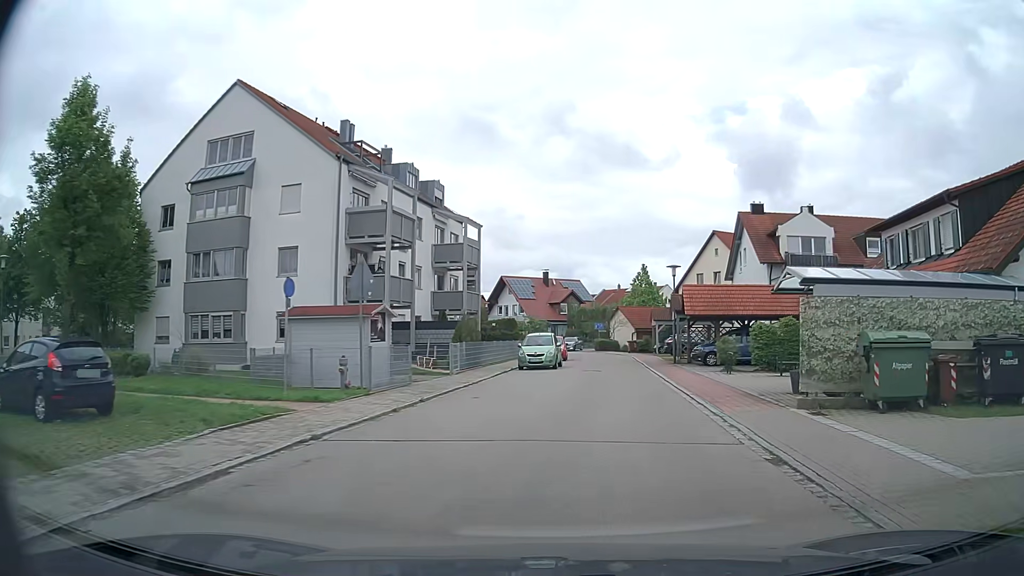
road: residential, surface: asphalt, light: Day
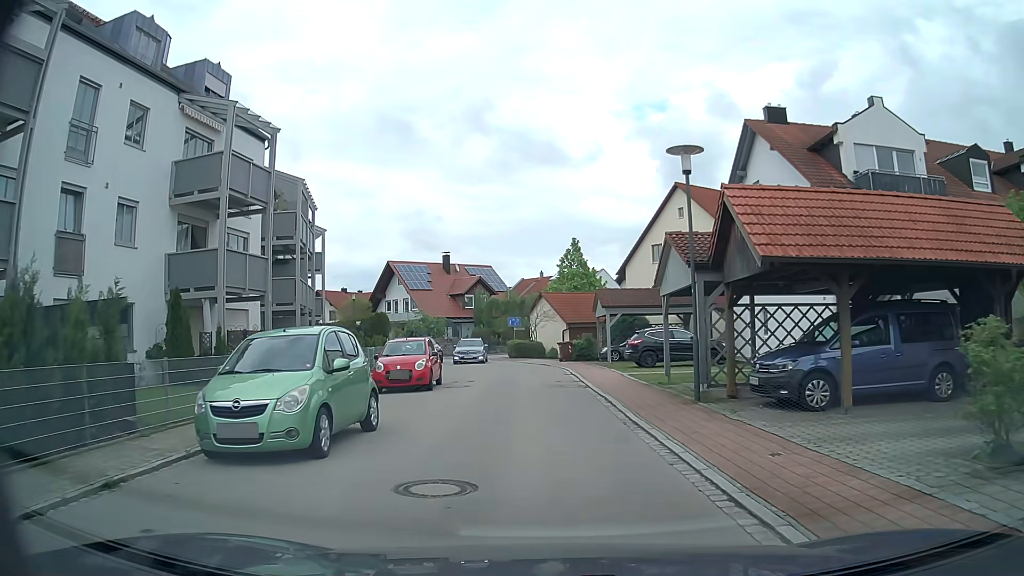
(+2.0, +21.1) m; +7°
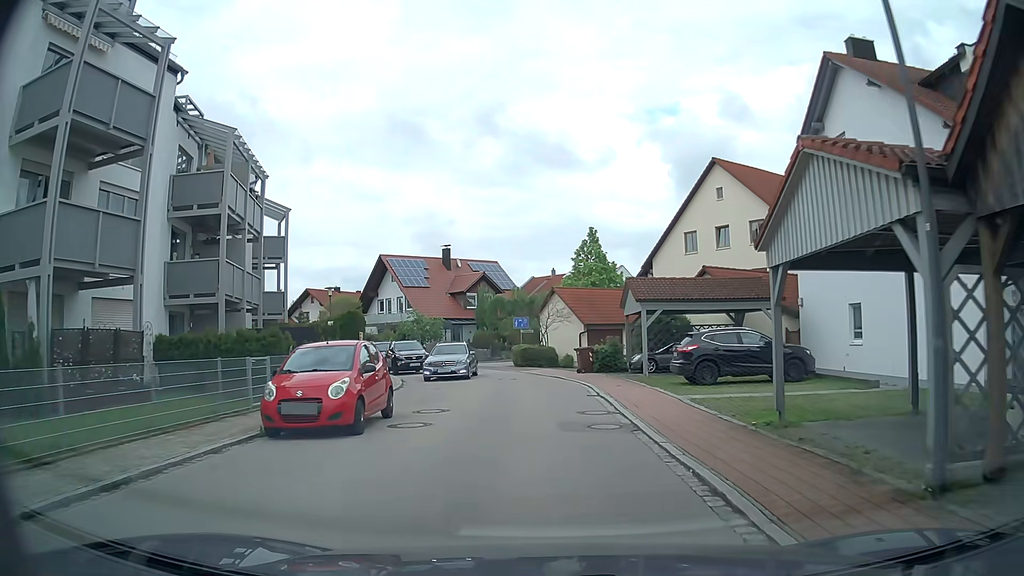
(-0.1, +8.3) m; -2°
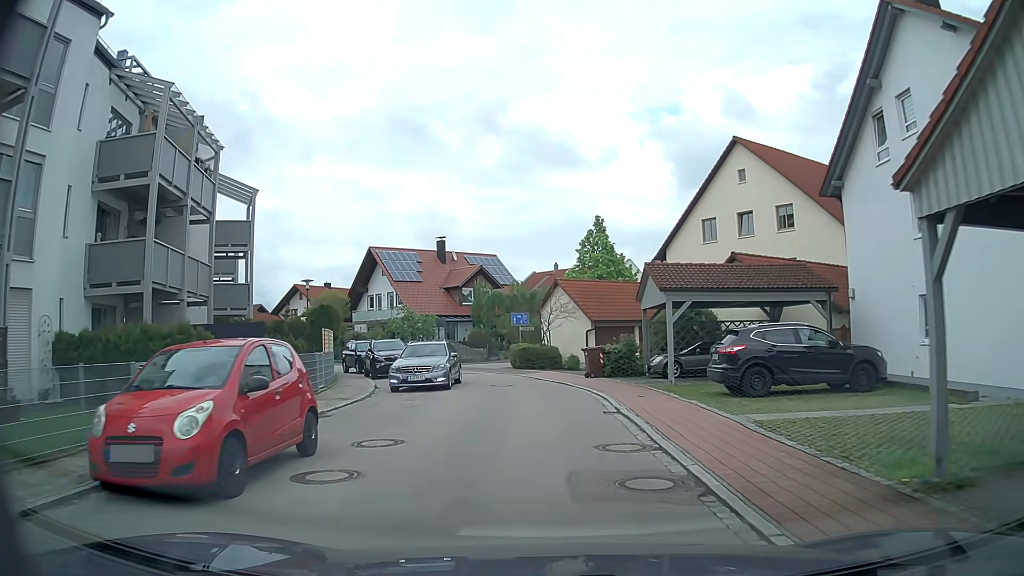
(+0.1, +4.6) m; 0°
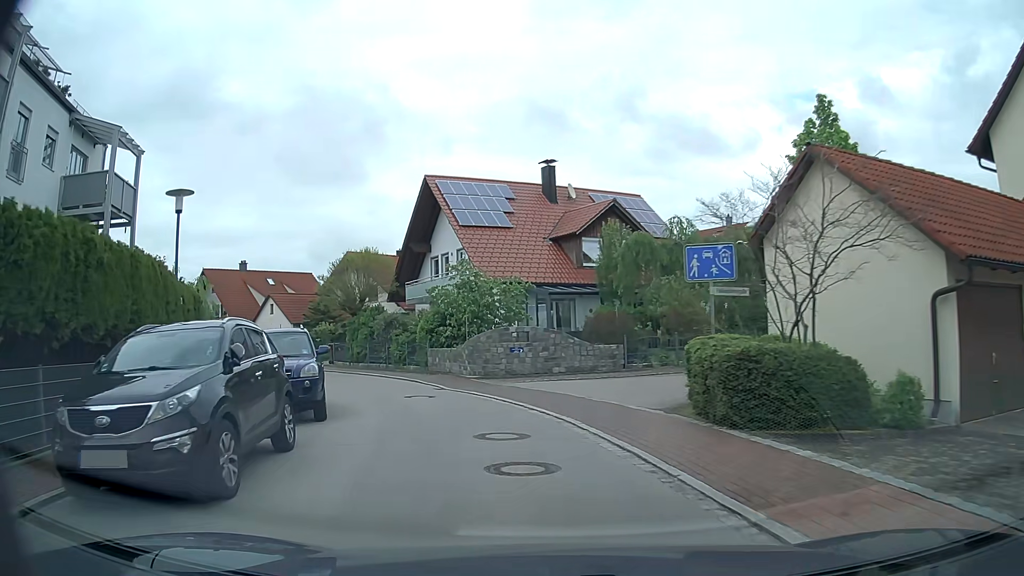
(-1.0, +23.7) m; -11°
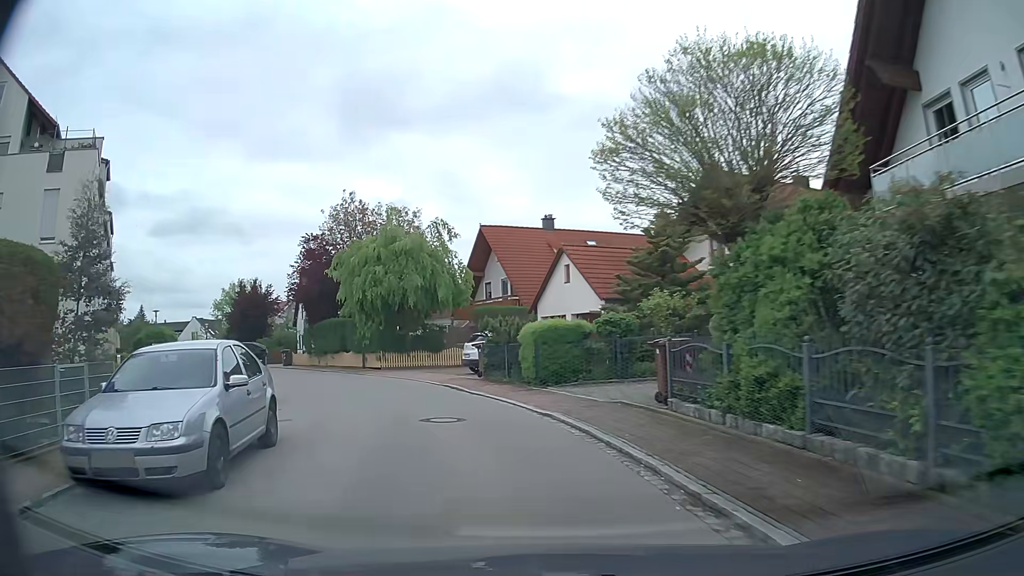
(-6.3, +23.8) m; -31°
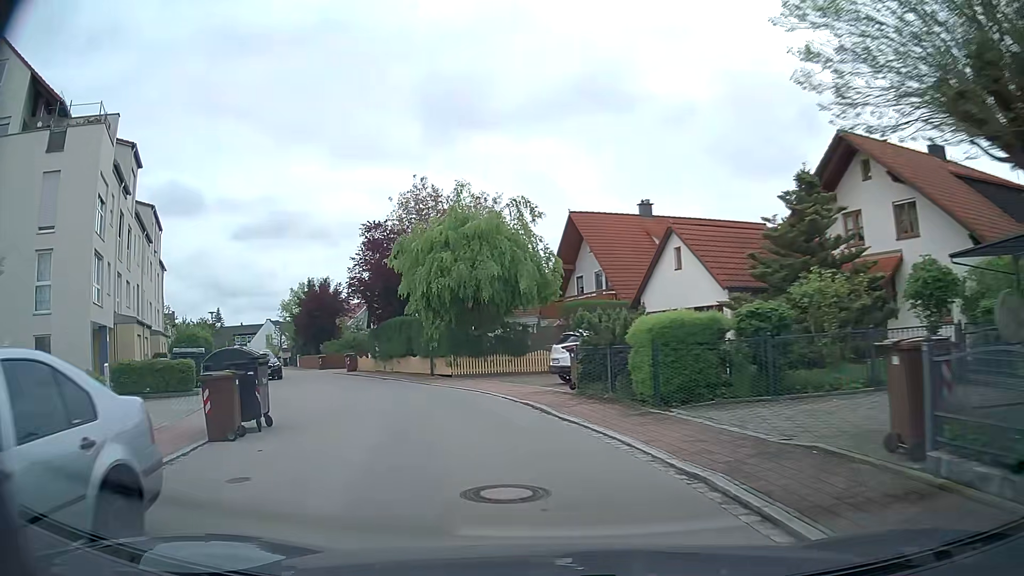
(-0.3, +5.3) m; -8°
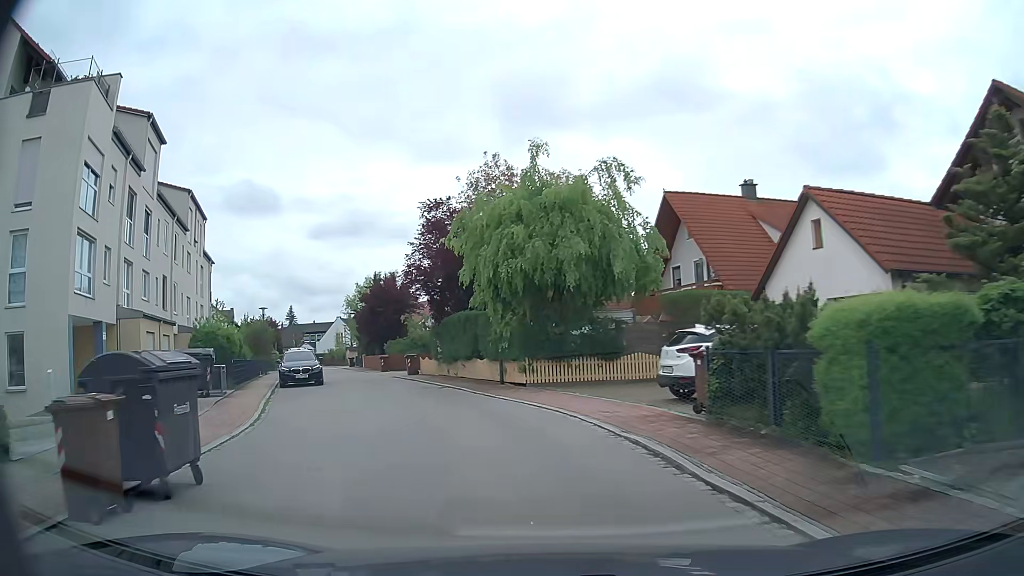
(-0.3, +5.5) m; -7°
(-1, +10) (-4, +20) (-7, +29) (-10, +38) (-14, +48) (-18, +57) (-21, +66) (-25, +76) (-29, +85) (-35, +93) m
